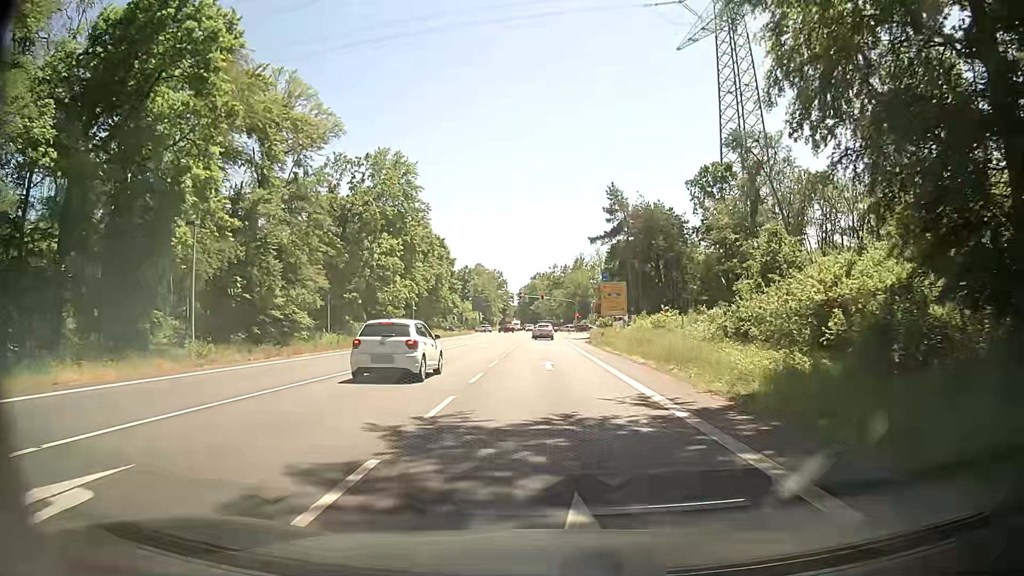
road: primary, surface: asphalt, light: Day
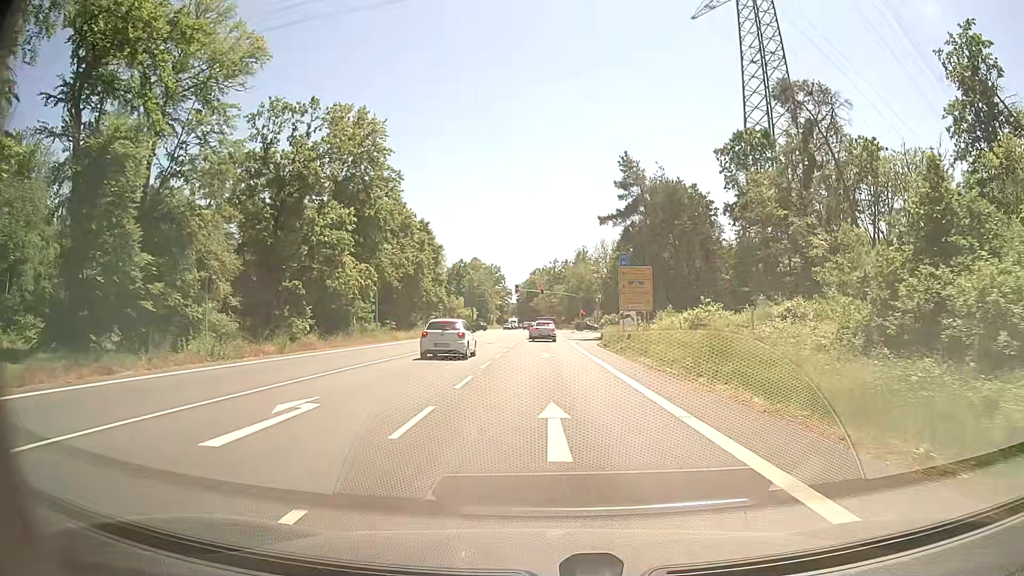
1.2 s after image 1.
(0.0, +13.9) m; 0°
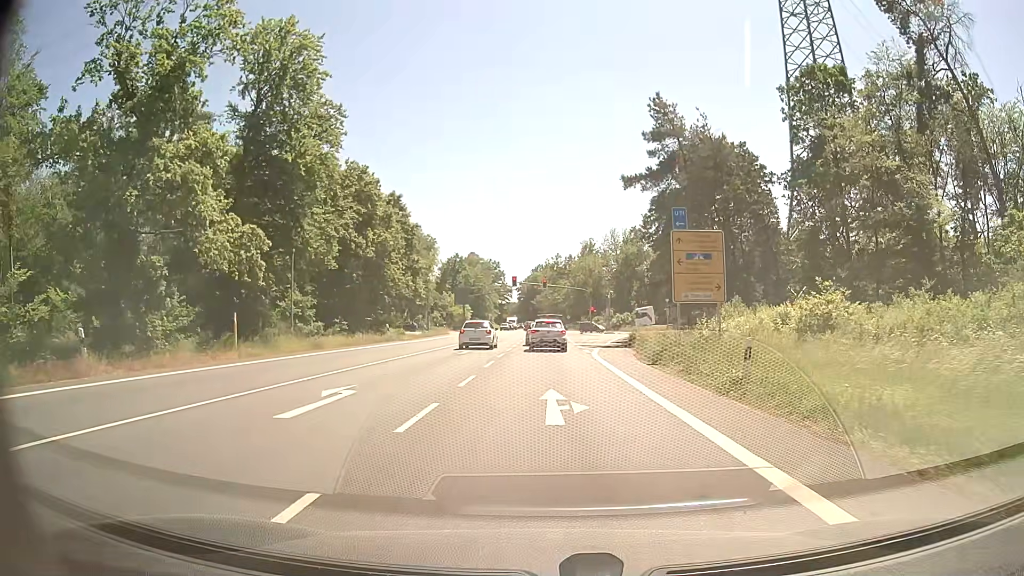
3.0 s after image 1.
(0.0, +17.5) m; 0°
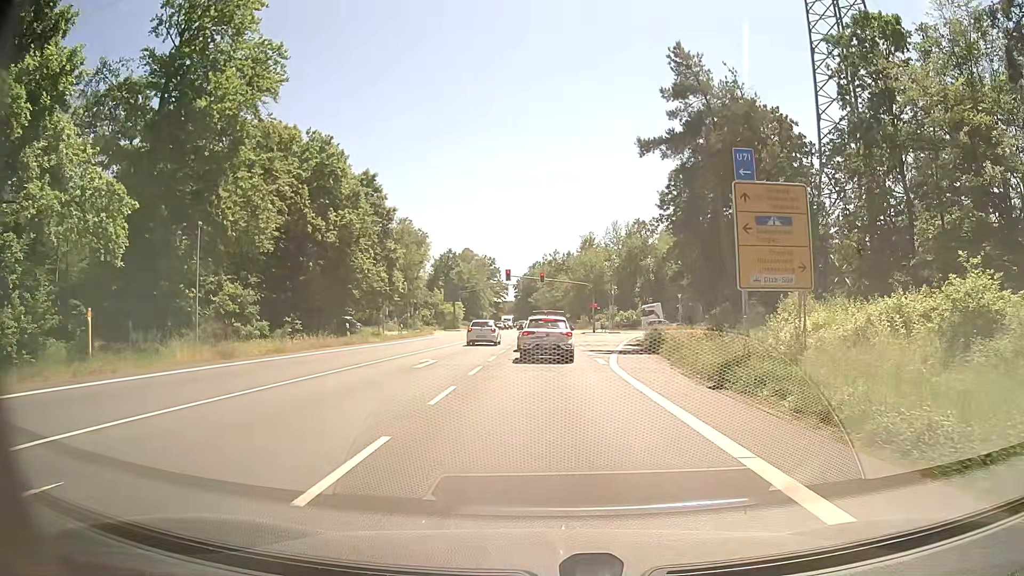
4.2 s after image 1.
(0.0, +9.3) m; 0°
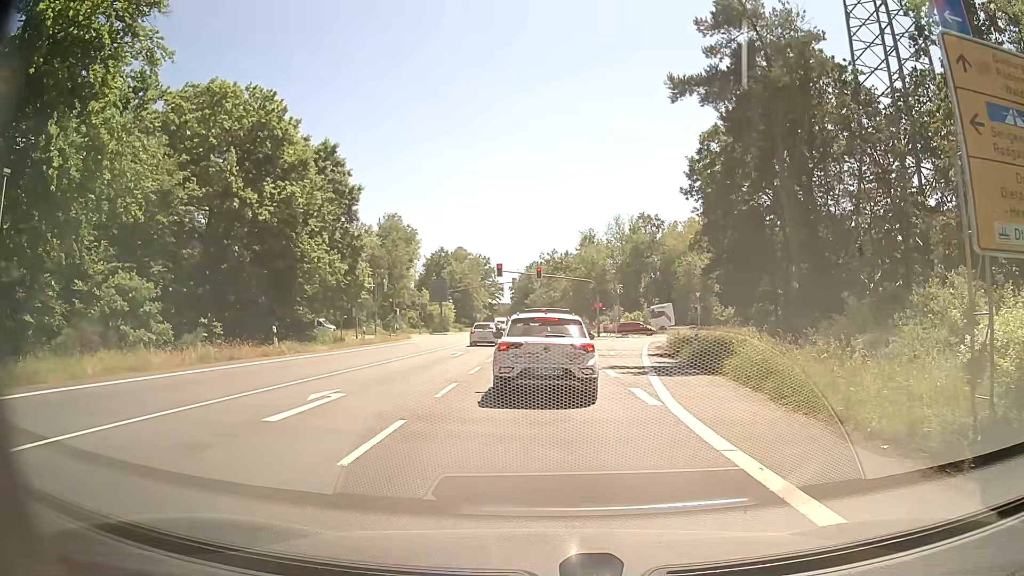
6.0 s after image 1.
(0.0, +10.3) m; 0°
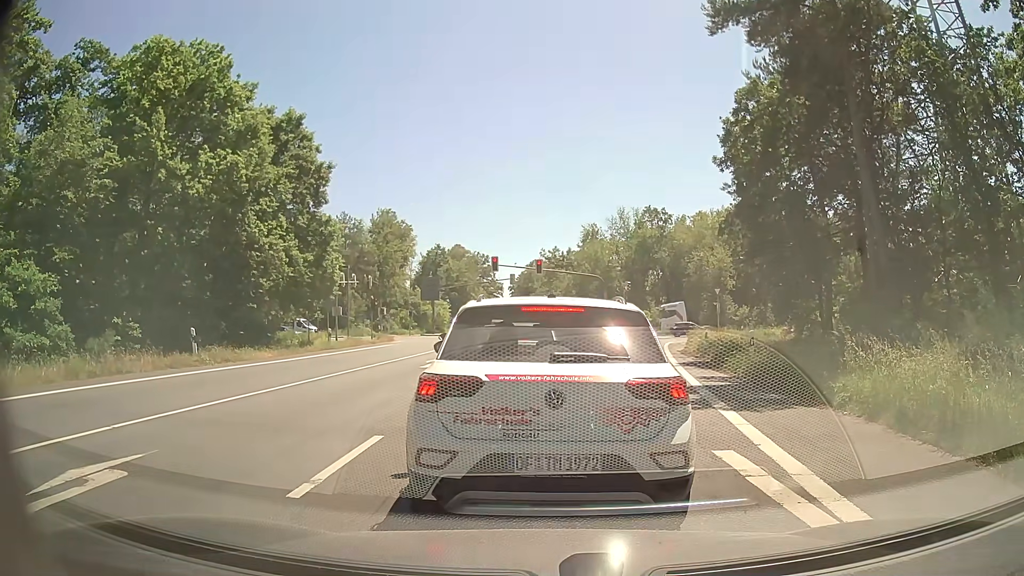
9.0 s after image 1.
(0.0, +6.8) m; -1°
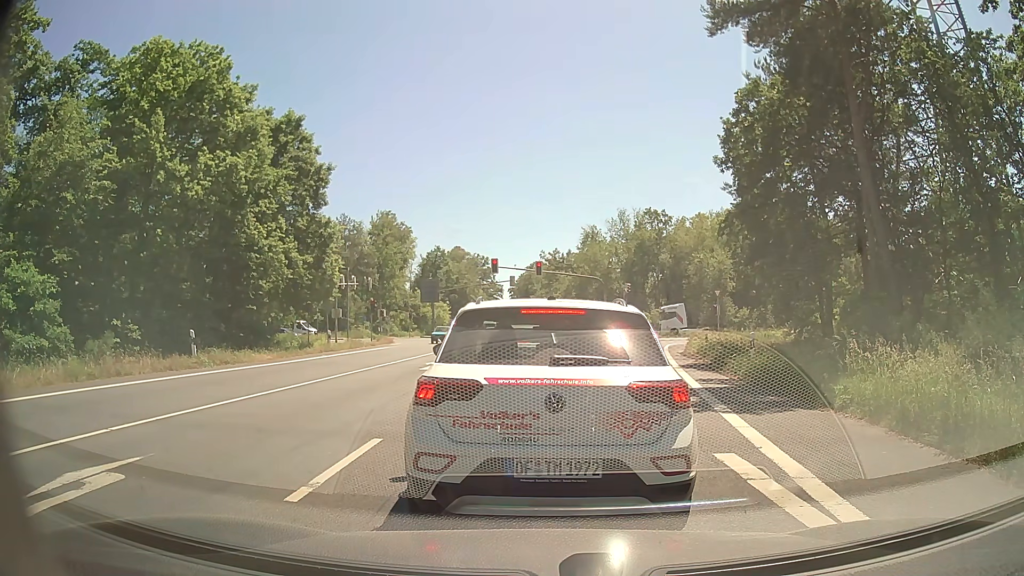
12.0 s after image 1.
(0.0, +0.1) m; 0°
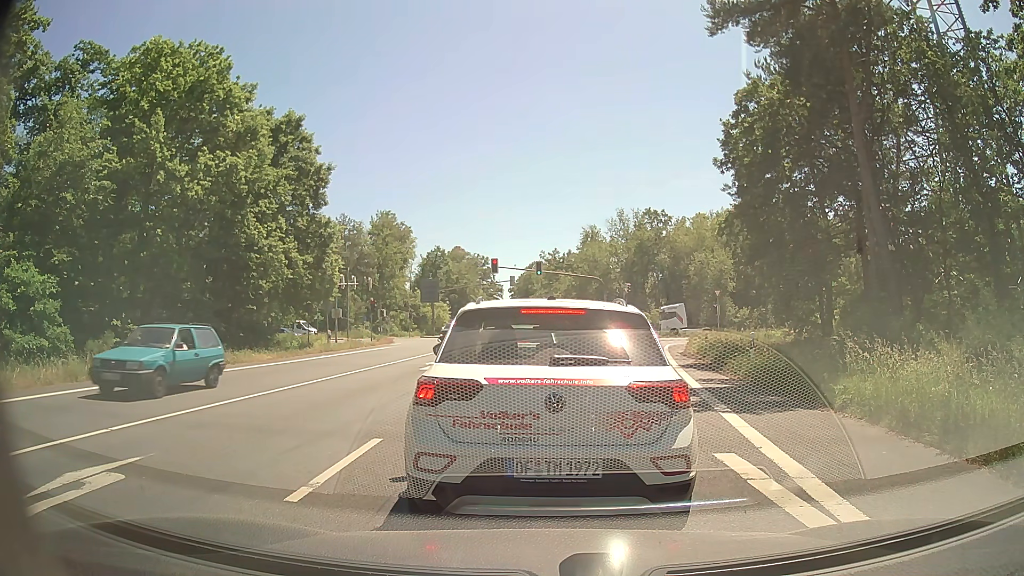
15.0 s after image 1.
(0.0, 0.0) m; 0°
(0, +10) (0, +20) (0, +30) (0, +40) (0, +50) (0, +60) (+1, +70) (+1, +80) (+1, +90) (+1, +100) m
